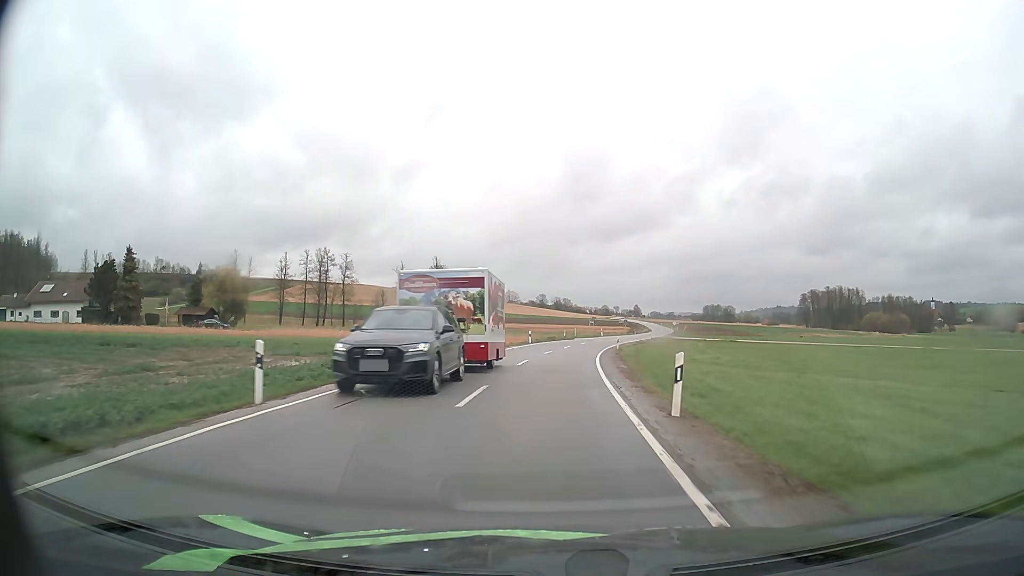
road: secondary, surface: asphalt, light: Day
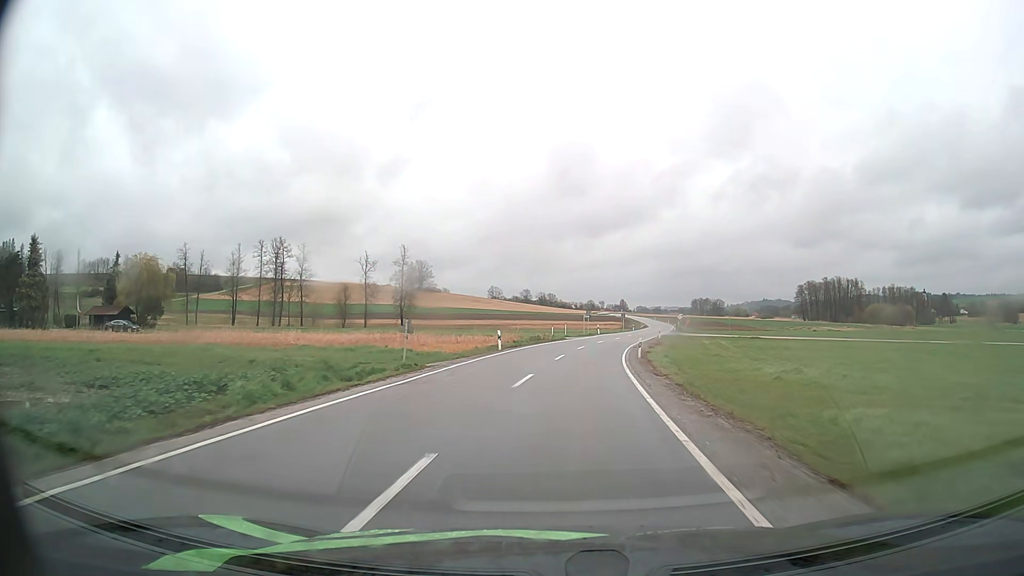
(+0.2, +19.8) m; +1°
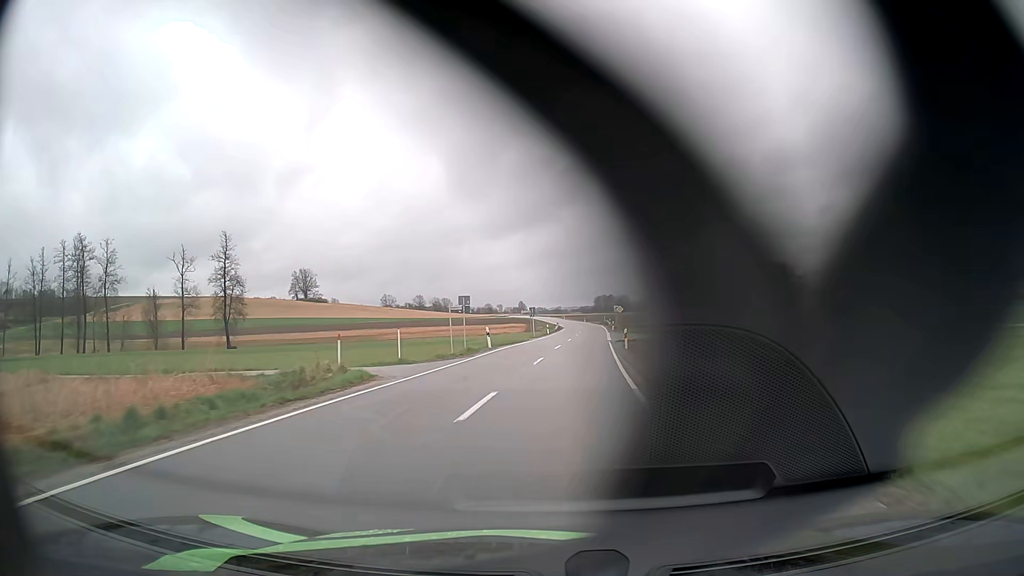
(+3.4, +41.6) m; +9°
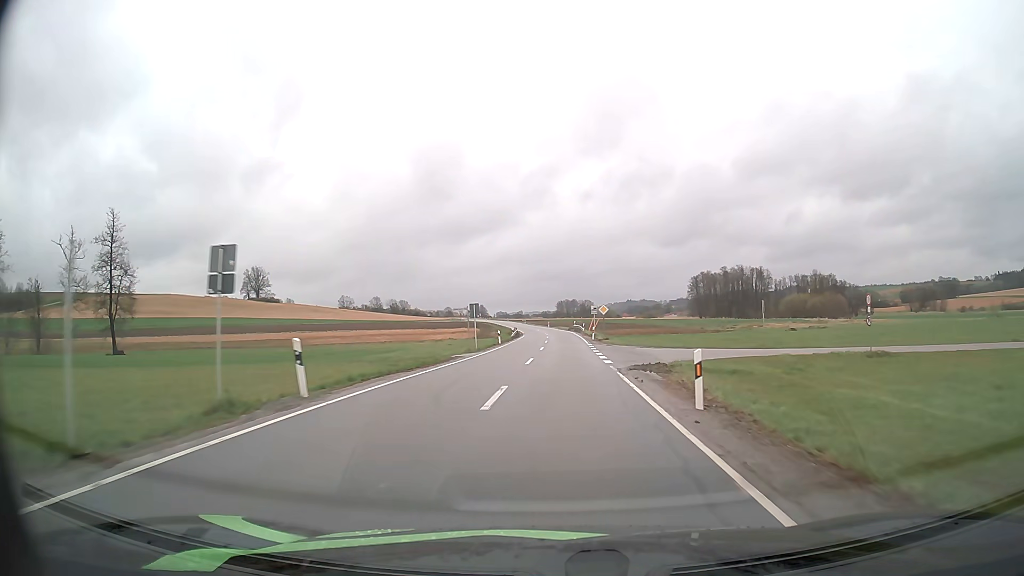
(+0.6, +22.6) m; +3°
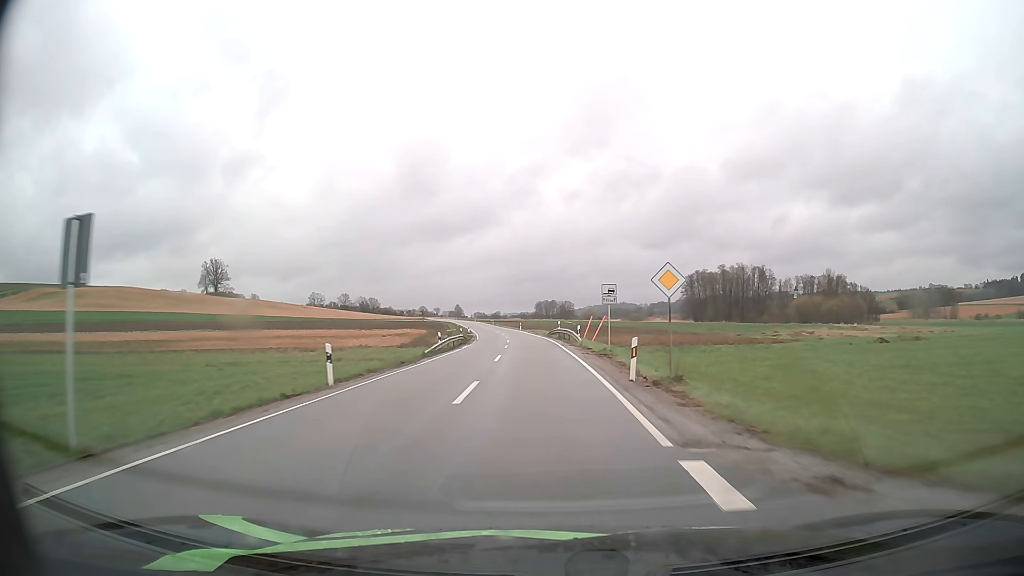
(+0.9, +36.0) m; +2°
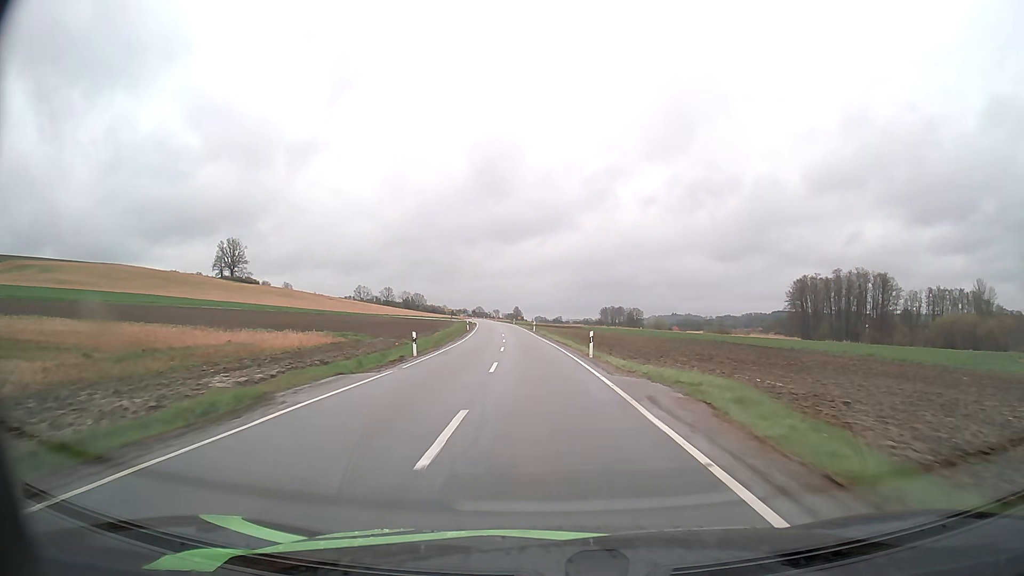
(-3.1, +65.0) m; -5°
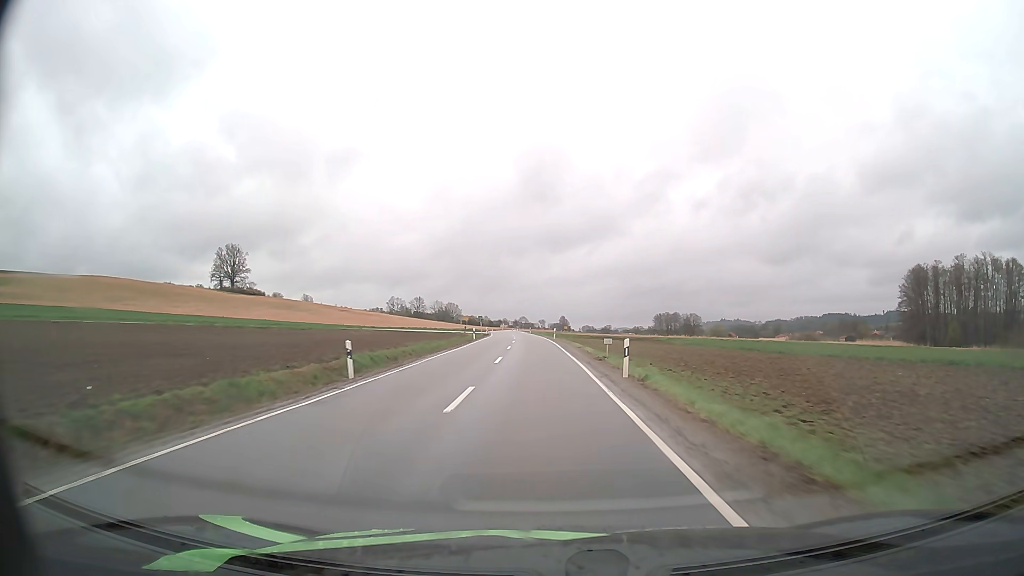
(-2.3, +56.0) m; -4°
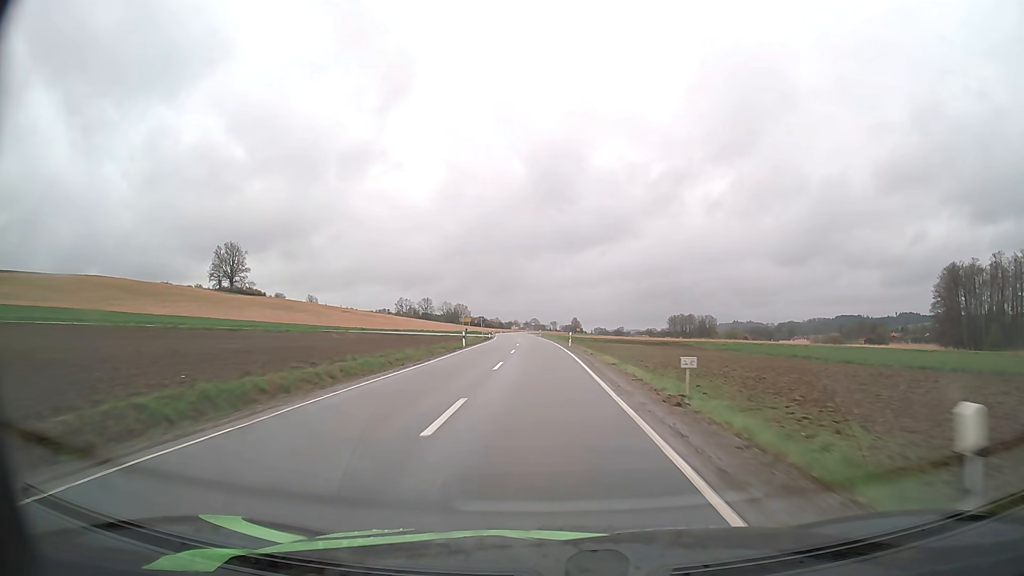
(-0.1, +14.3) m; -1°
(0, +10) (0, +20) (0, +30) (-1, +40) (-1, +50) (-1, +60) (-2, +70) (-3, +80) (-3, +90) (-4, +100) m
